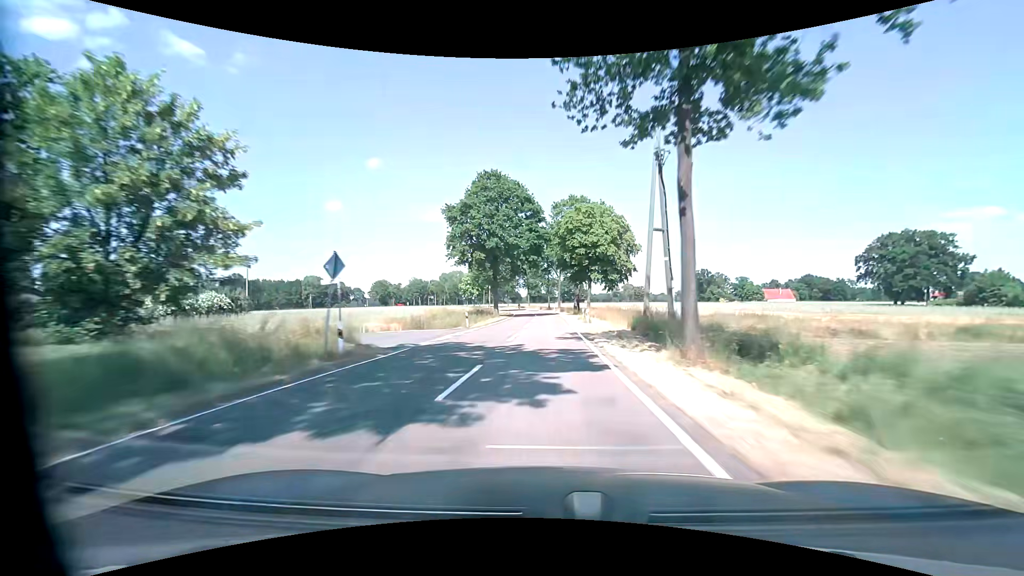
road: tertiary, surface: asphalt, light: Day
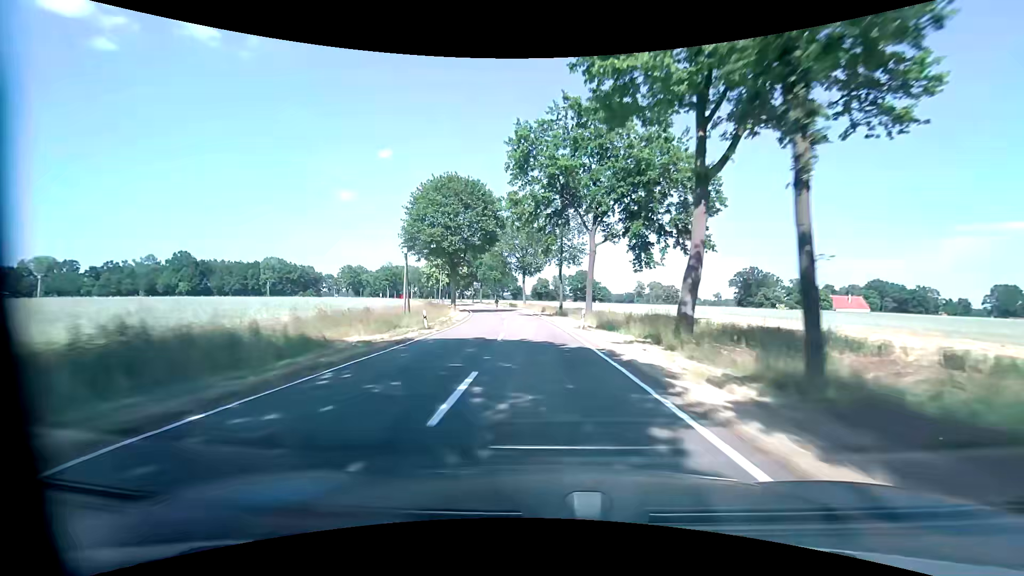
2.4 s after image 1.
(+0.1, +59.9) m; 0°
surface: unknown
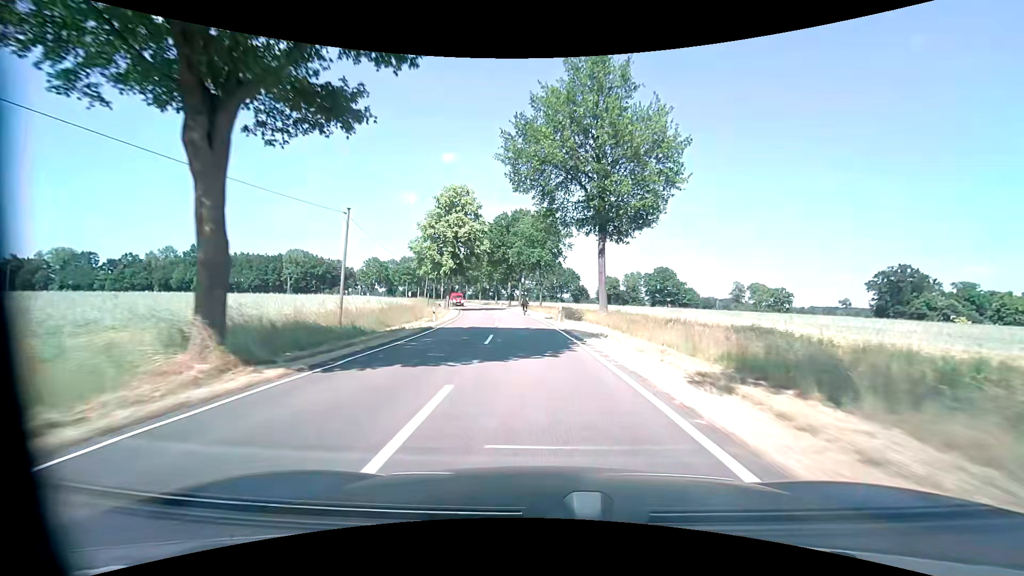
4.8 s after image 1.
(-3.0, +48.5) m; -7°
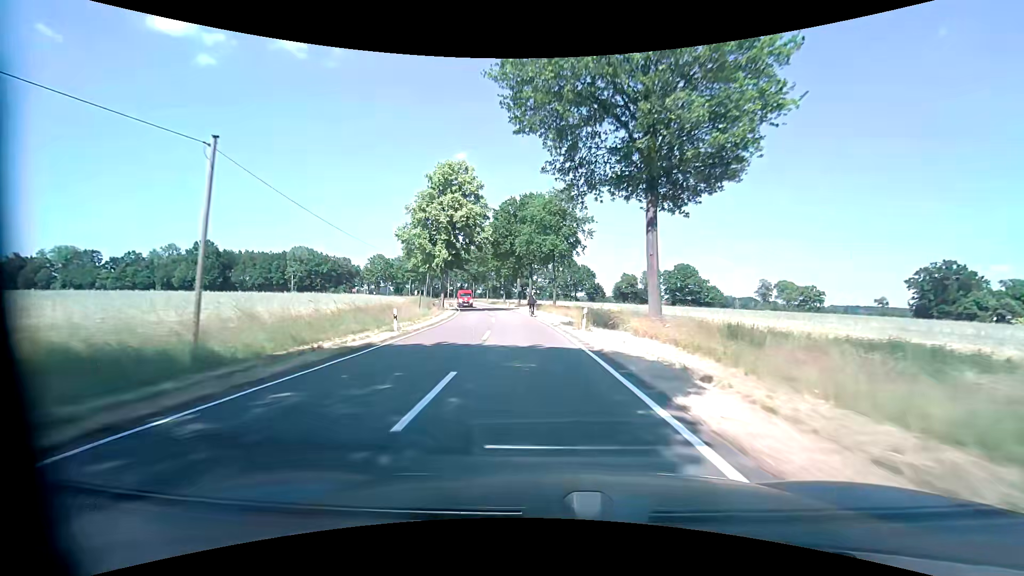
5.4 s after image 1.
(-0.1, +10.2) m; -1°
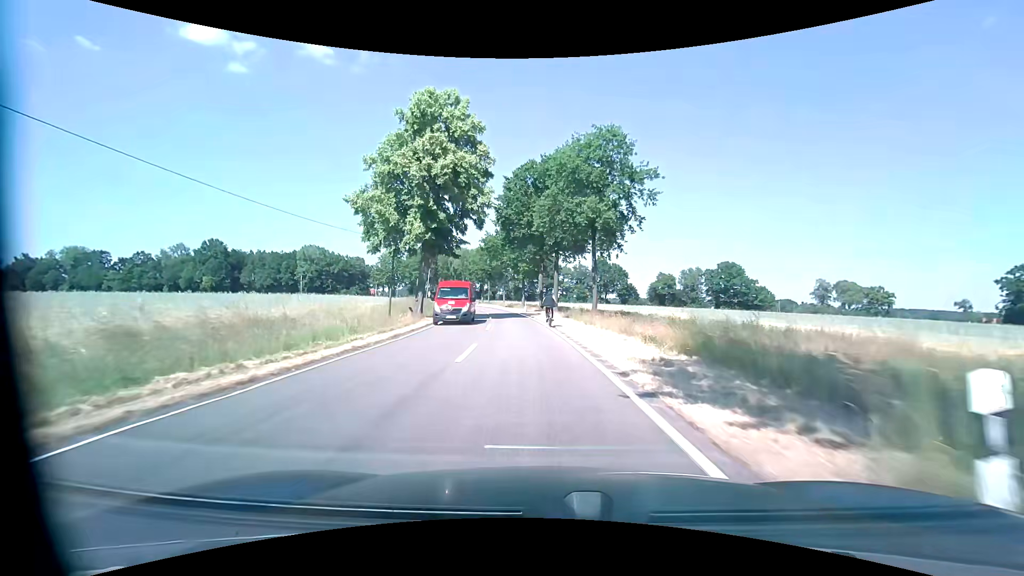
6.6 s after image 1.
(-0.5, +17.6) m; -3°
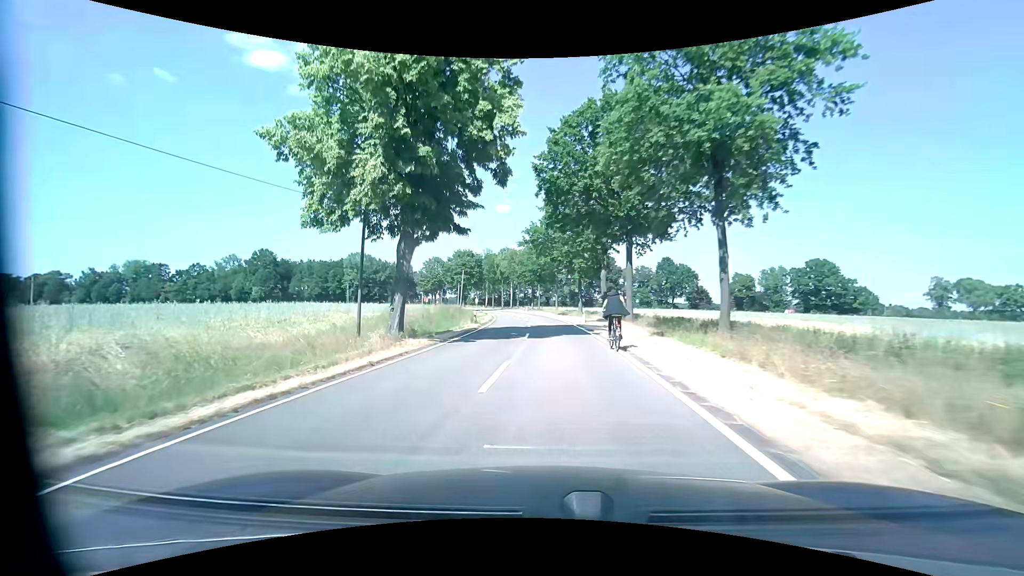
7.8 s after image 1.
(-0.4, +14.6) m; -6°
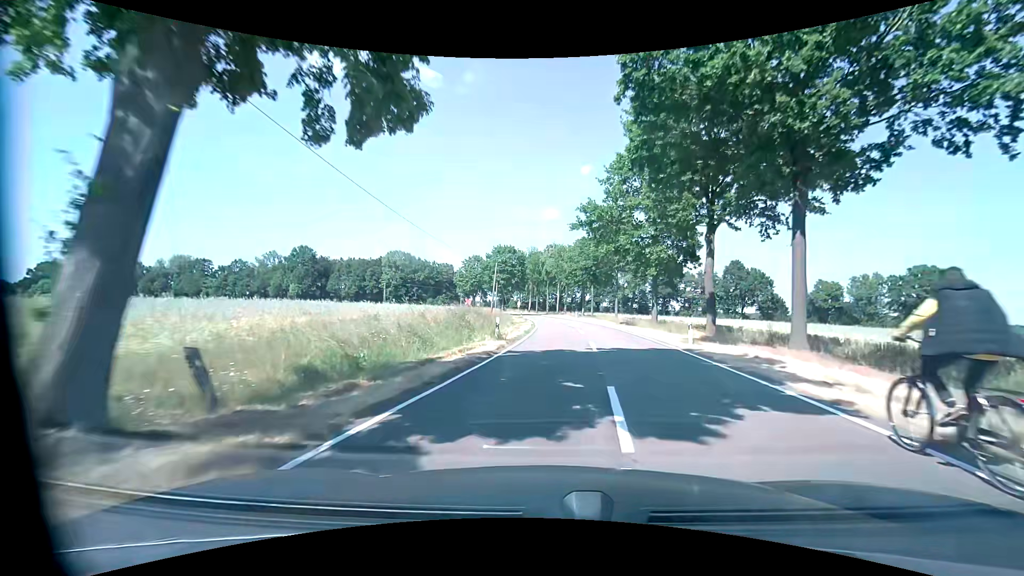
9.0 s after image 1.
(-1.1, +15.1) m; -6°
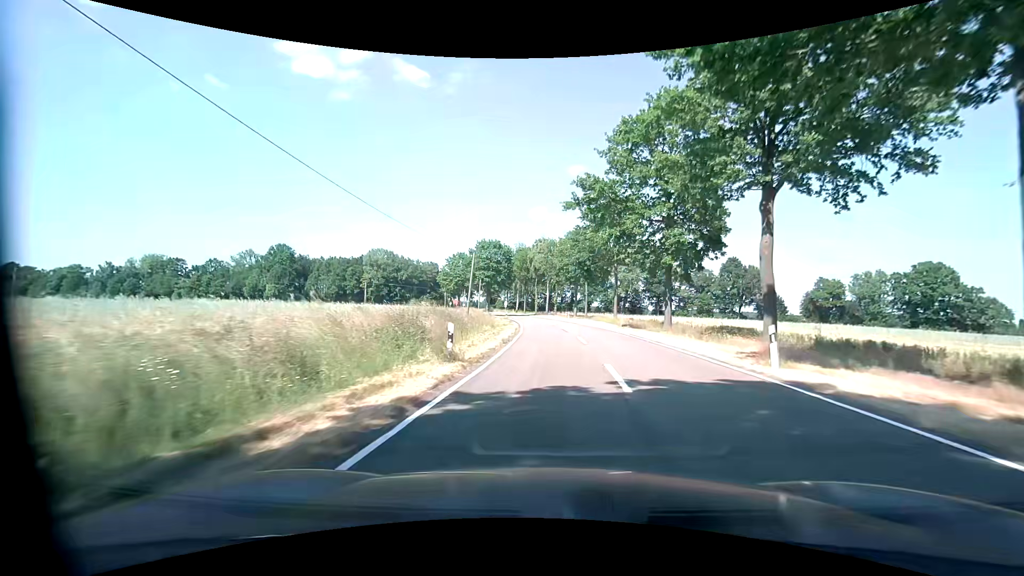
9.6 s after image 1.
(+0.1, +8.4) m; +1°
(0, +10) (+1, +20) (+1, +30) (+2, +40) (+2, +50) (+1, +60) (0, +70) (-1, +80) (-3, +90) (-5, +99) m
